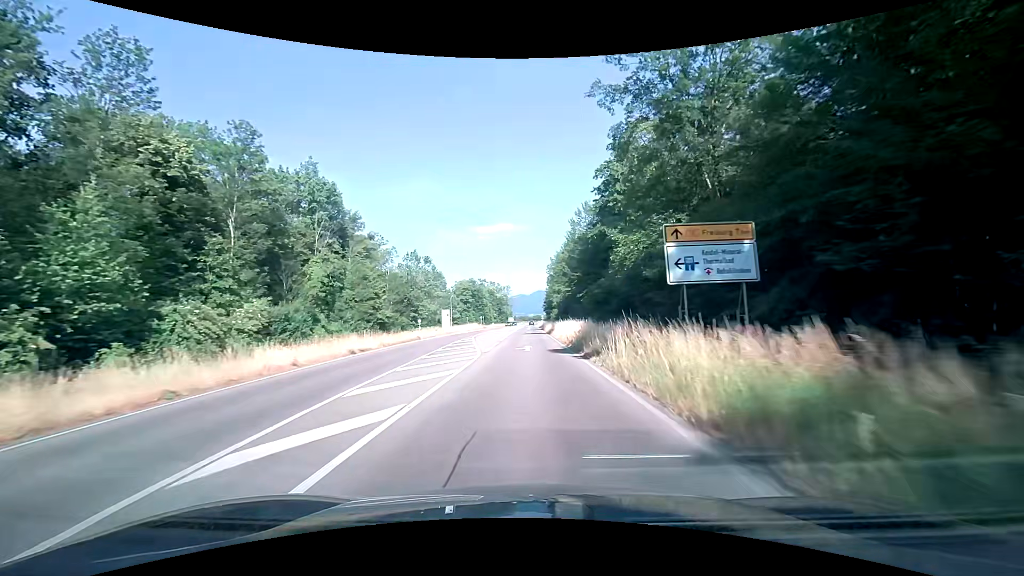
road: primary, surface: asphalt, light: Day
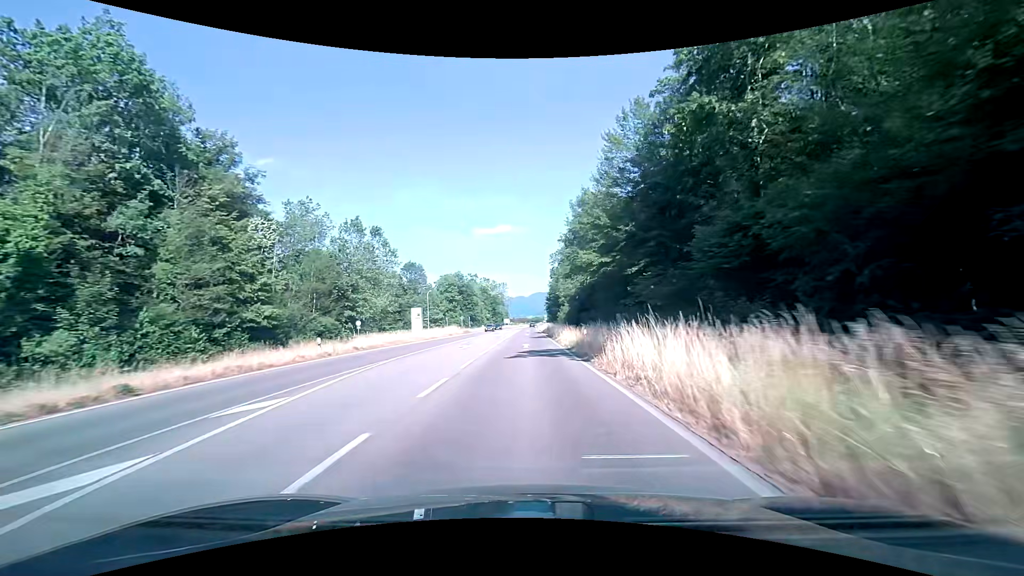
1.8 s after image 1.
(+0.1, +31.4) m; 0°
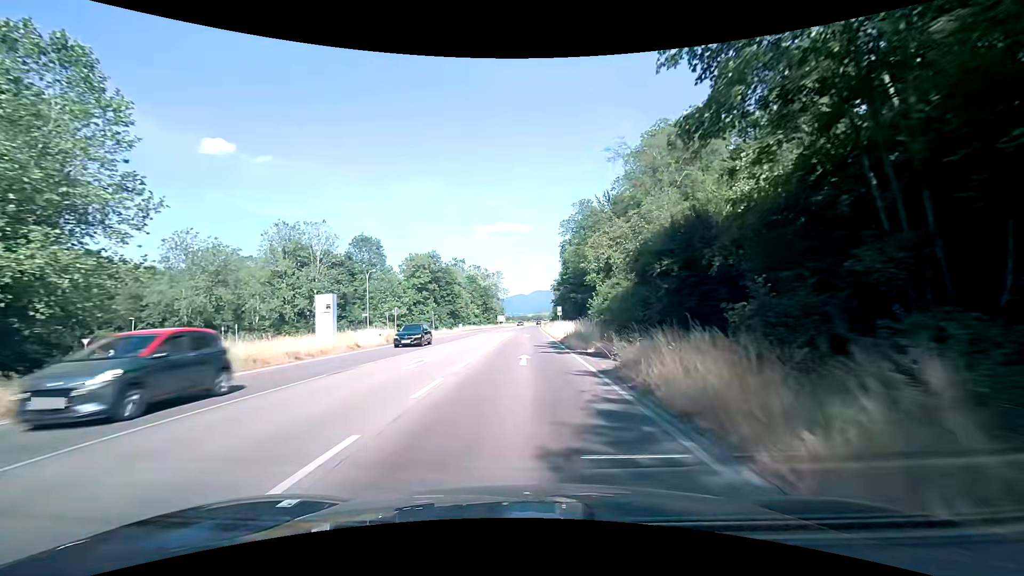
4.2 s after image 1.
(0.0, +42.1) m; 0°
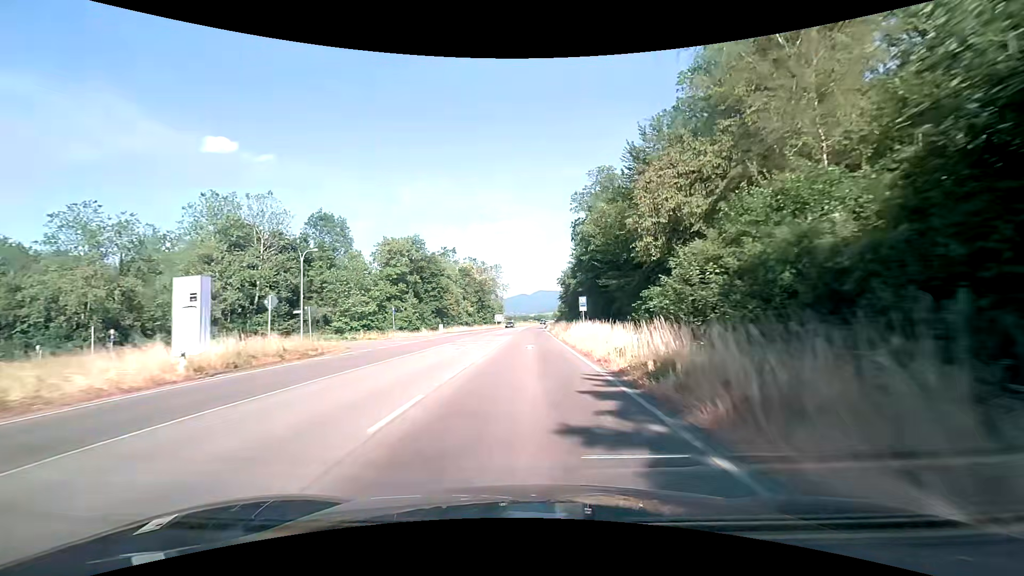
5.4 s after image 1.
(-0.2, +20.9) m; 0°
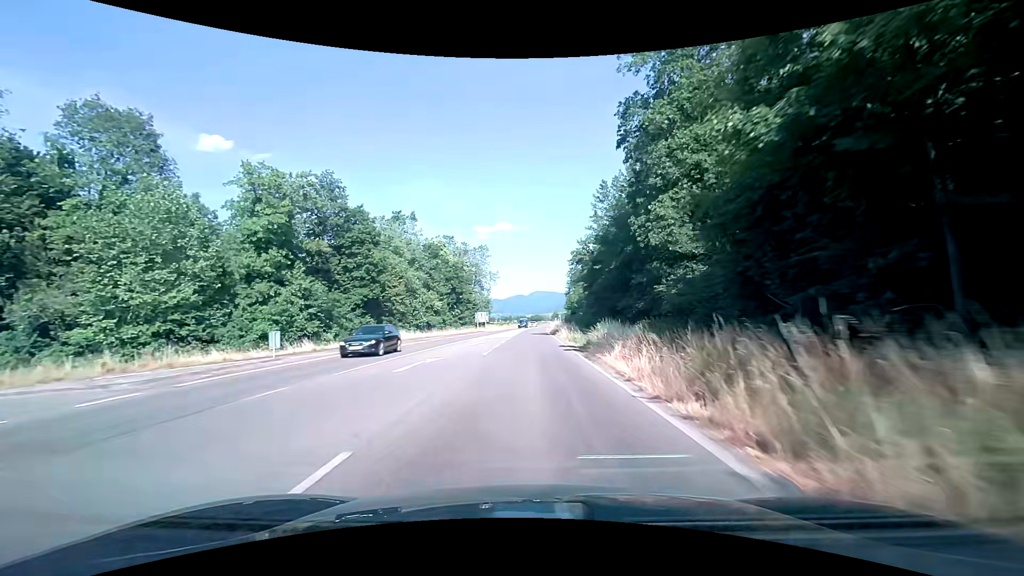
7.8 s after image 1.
(+0.1, +41.5) m; 0°
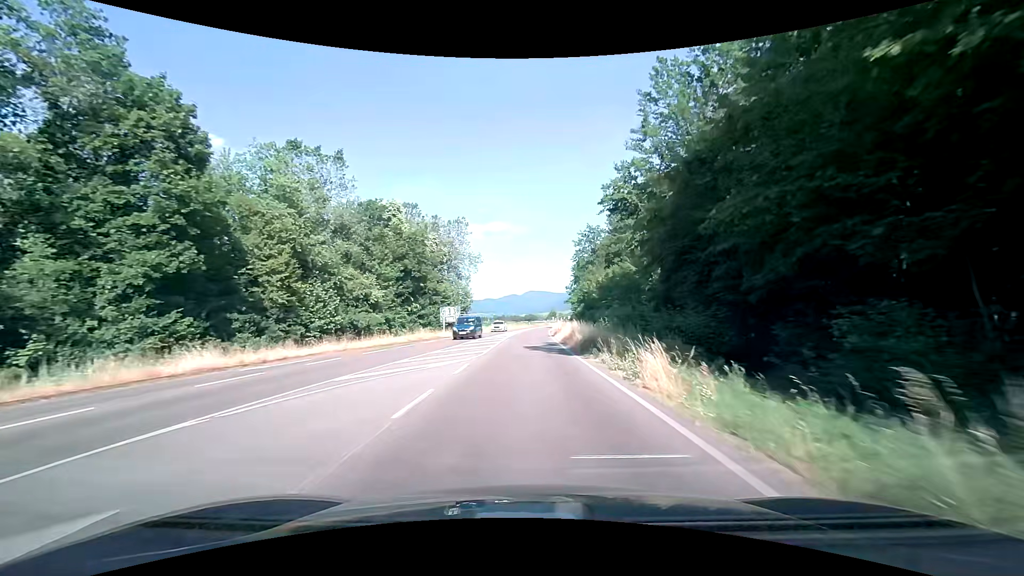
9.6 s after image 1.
(+0.1, +31.0) m; +1°
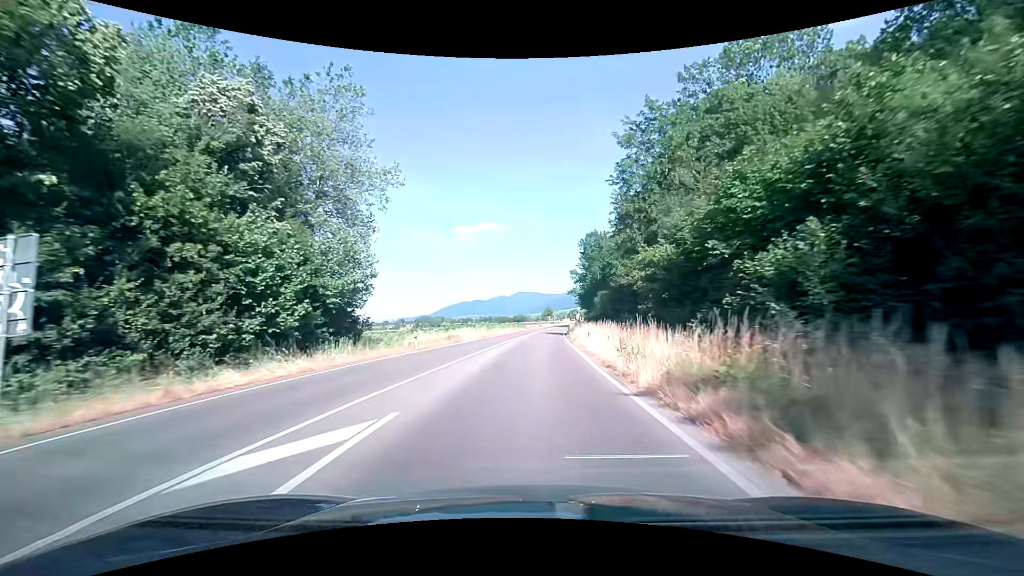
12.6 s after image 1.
(+0.4, +51.8) m; +1°
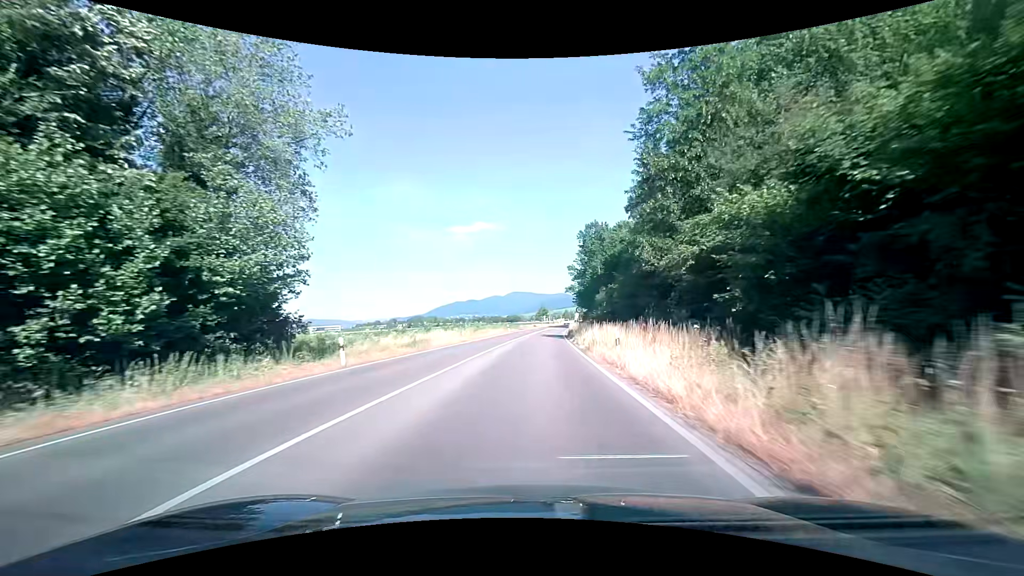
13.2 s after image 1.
(+0.1, +10.3) m; +1°
(0, +10) (0, +20) (+1, +30) (+1, +40) (+2, +50) (+2, +60) (+3, +70) (+4, +80) (+5, +90) (+6, +100) m
